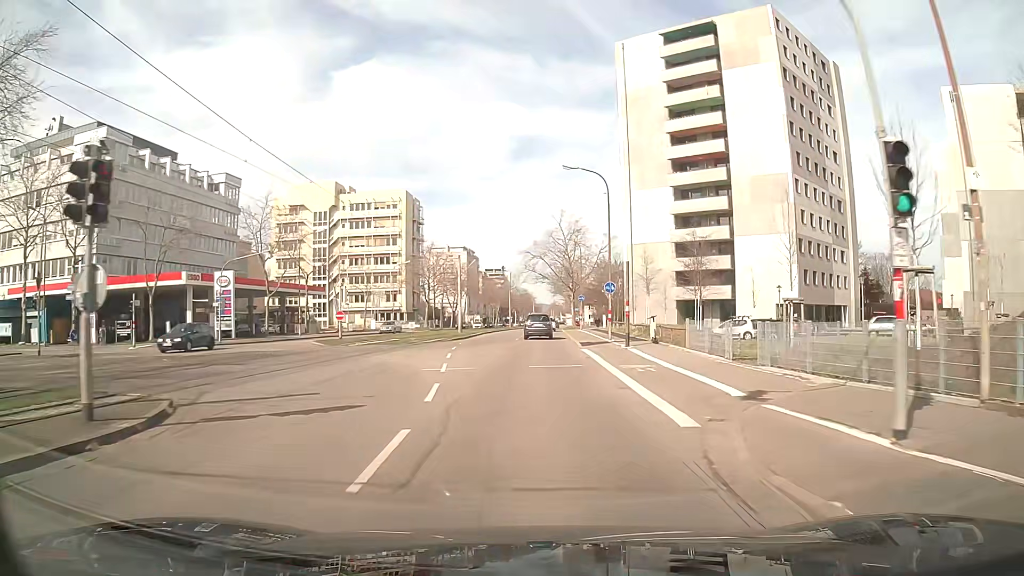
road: tertiary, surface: asphalt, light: Day
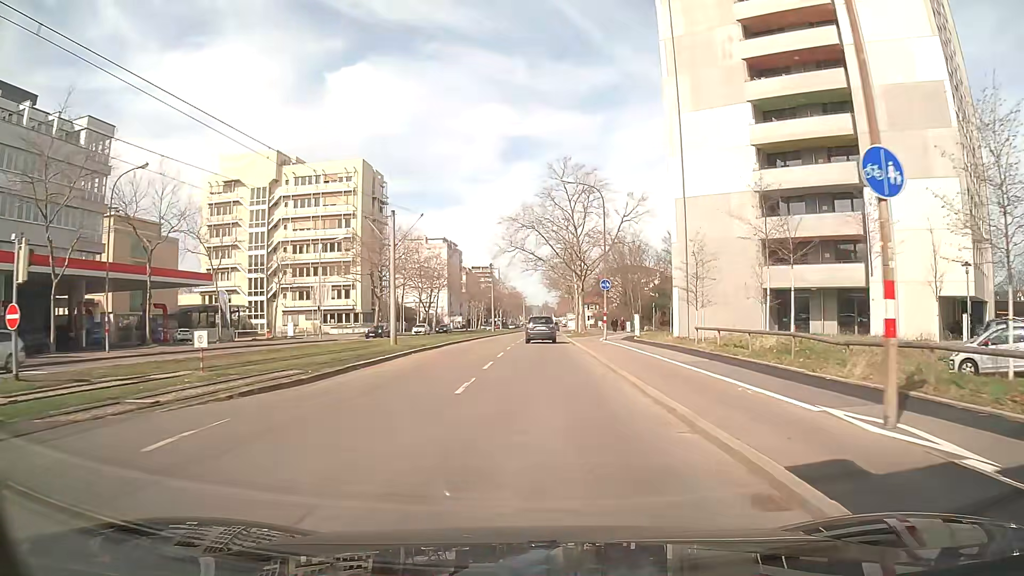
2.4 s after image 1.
(-0.1, +28.7) m; +1°
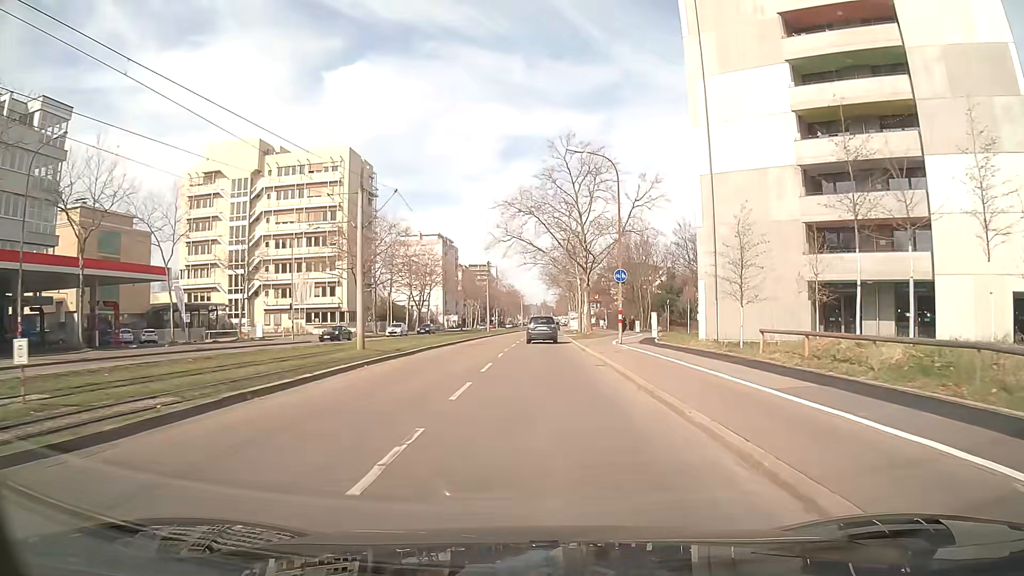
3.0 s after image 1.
(0.0, +7.1) m; 0°
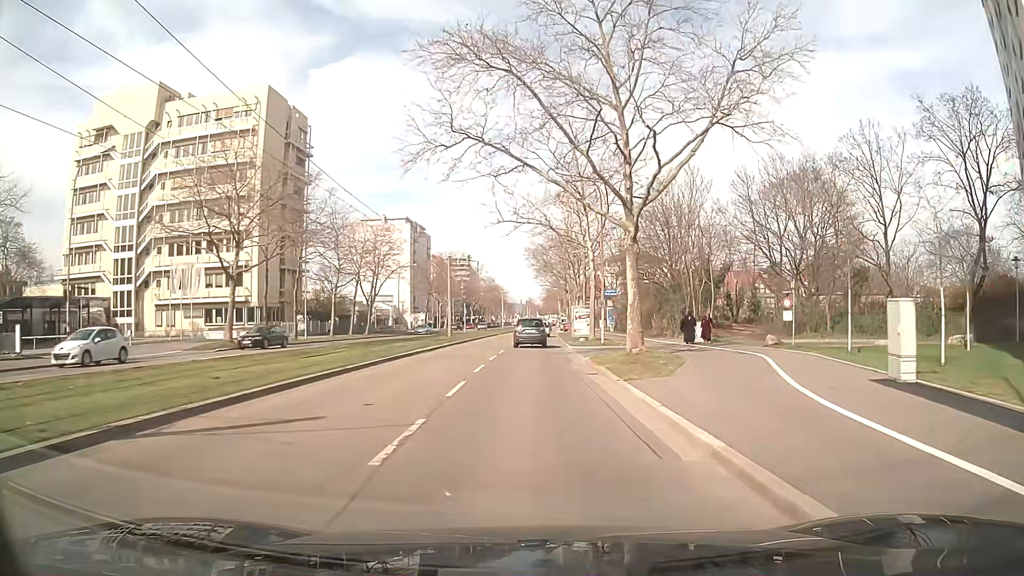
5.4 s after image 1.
(+0.4, +28.5) m; +2°
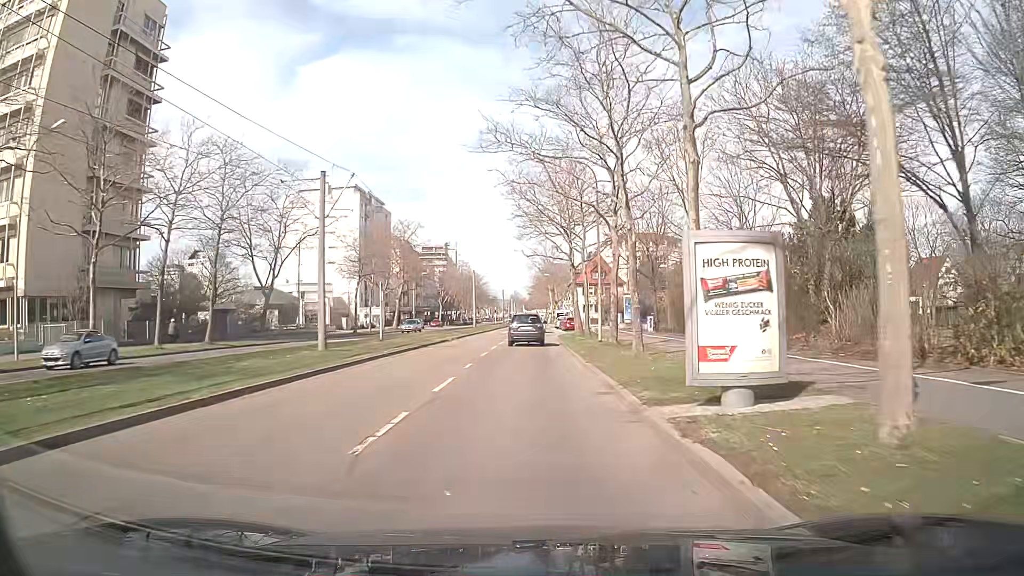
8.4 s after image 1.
(+0.2, +35.5) m; +1°
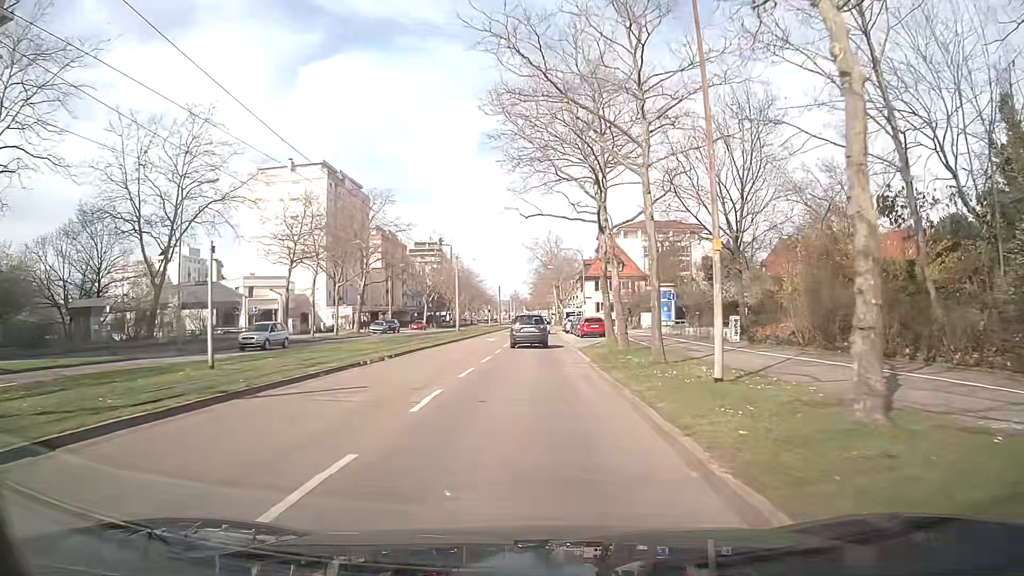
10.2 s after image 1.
(0.0, +20.7) m; 0°
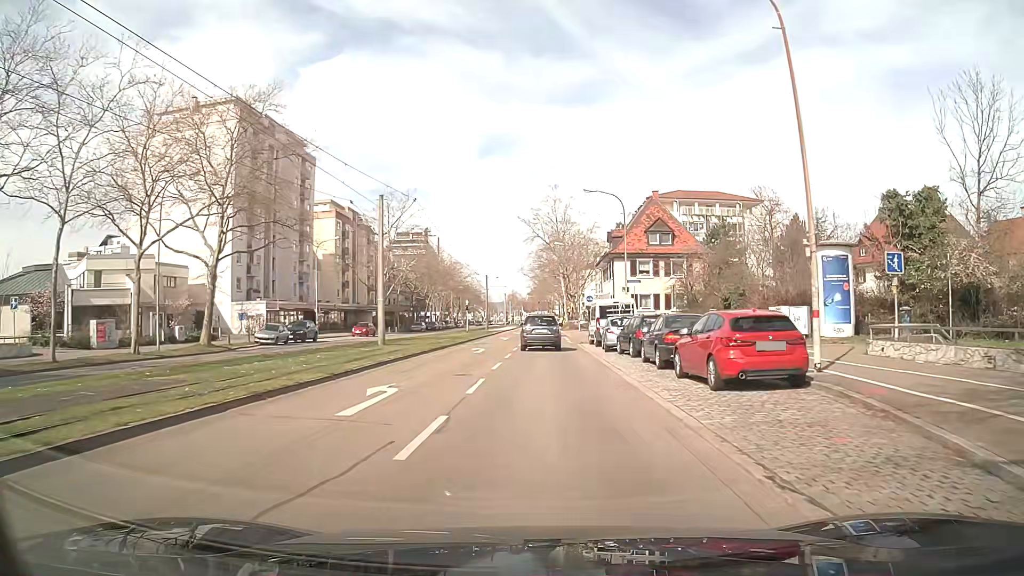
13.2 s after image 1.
(0.0, +33.5) m; +1°
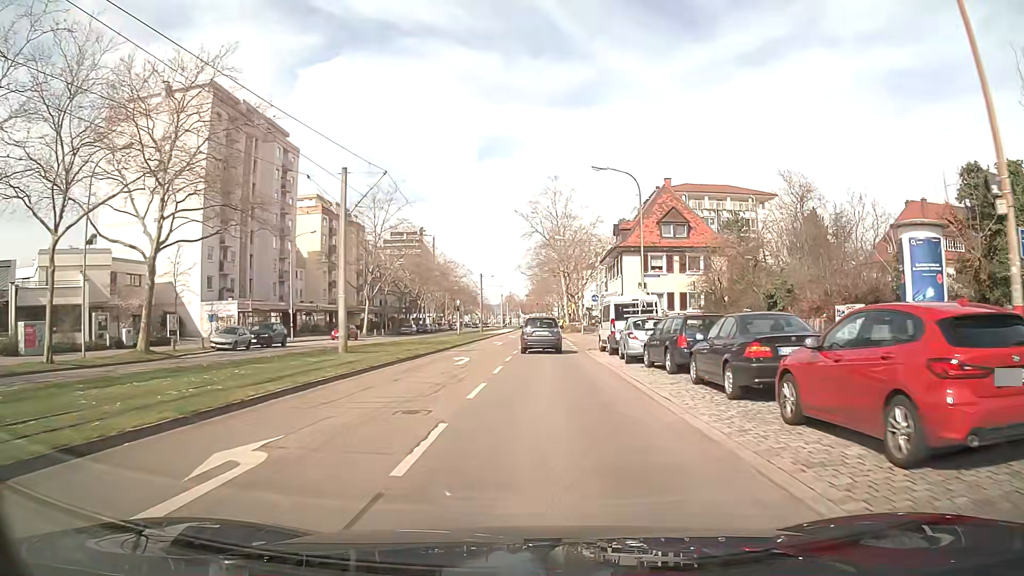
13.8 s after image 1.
(-0.1, +6.6) m; -1°
